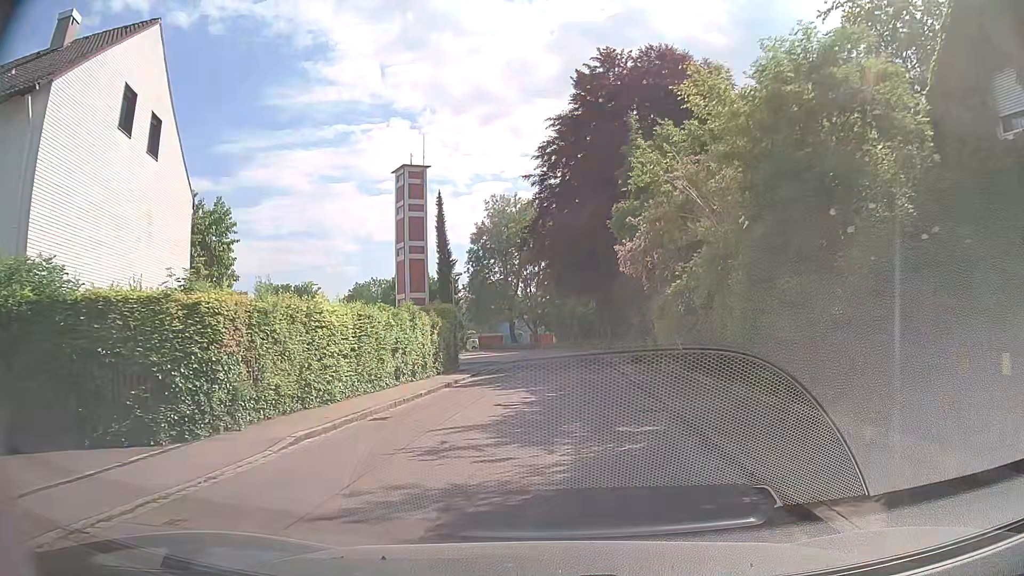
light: Day
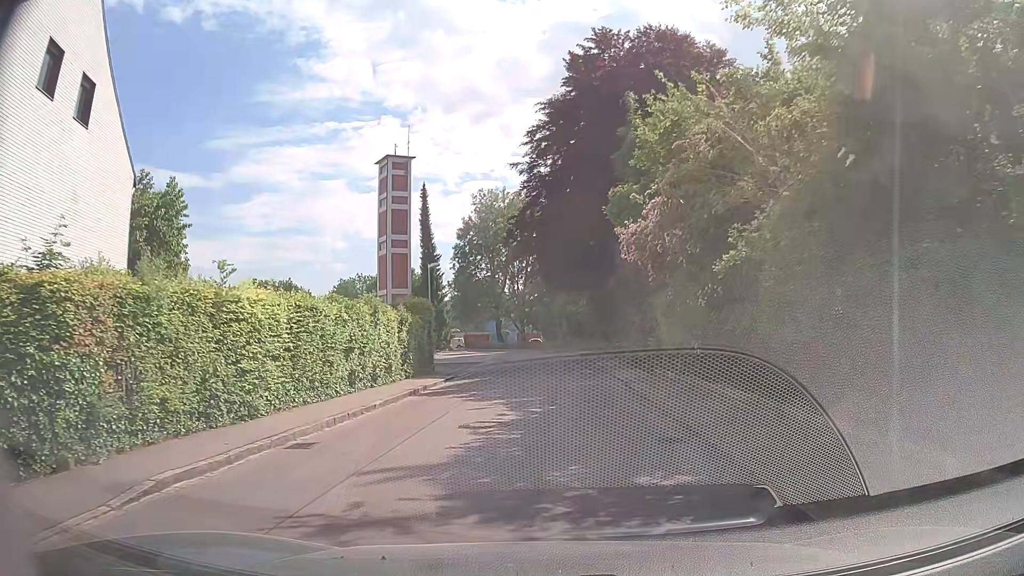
(+0.1, +3.5) m; 0°
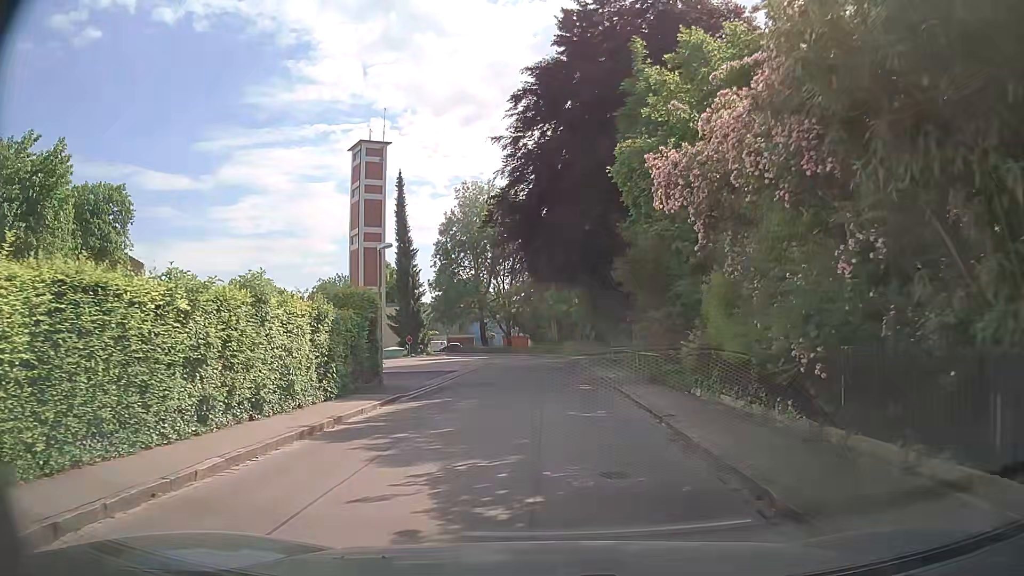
(+0.2, +7.1) m; +2°
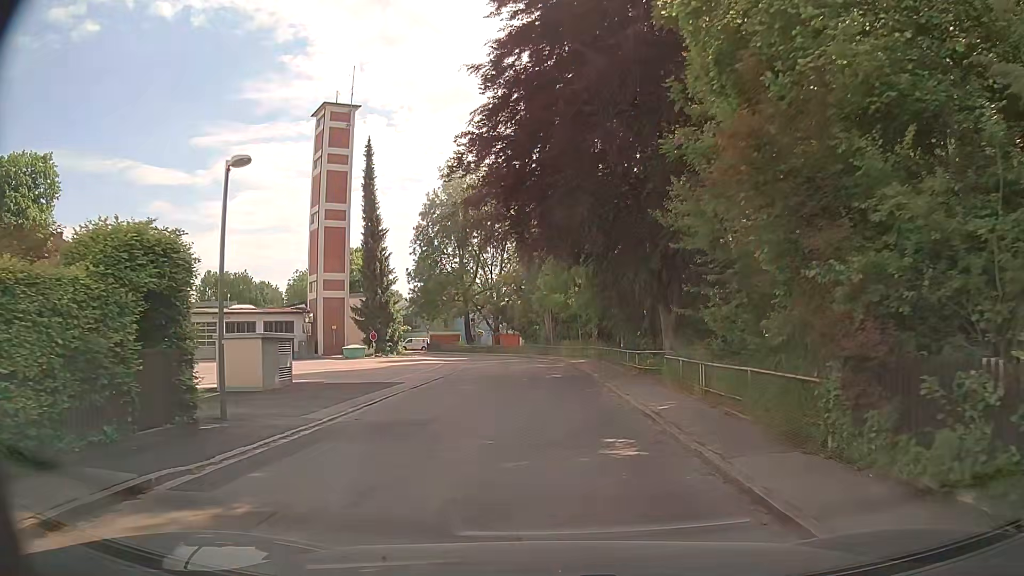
(+0.1, +11.1) m; +1°
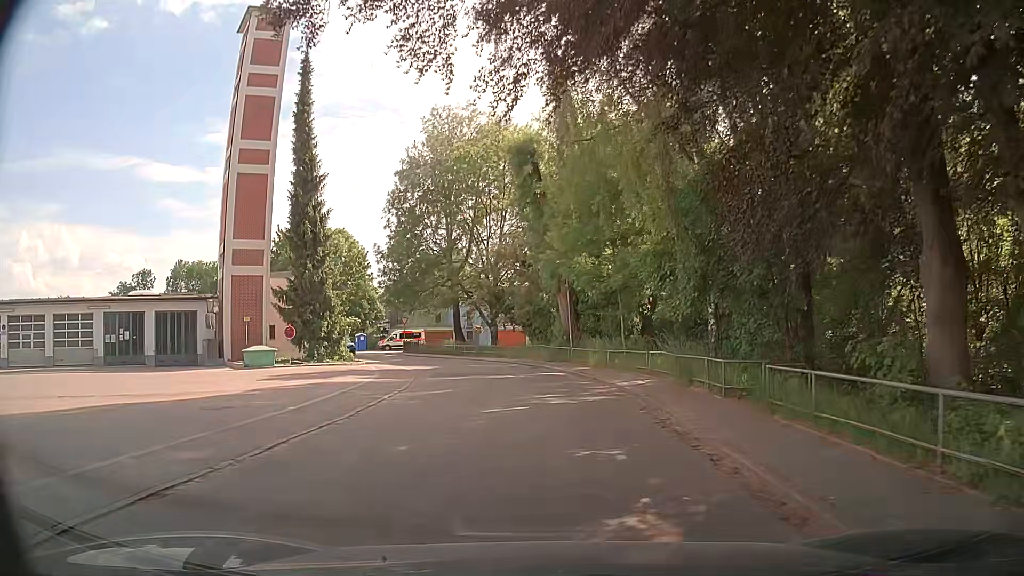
(-0.3, +19.6) m; -1°
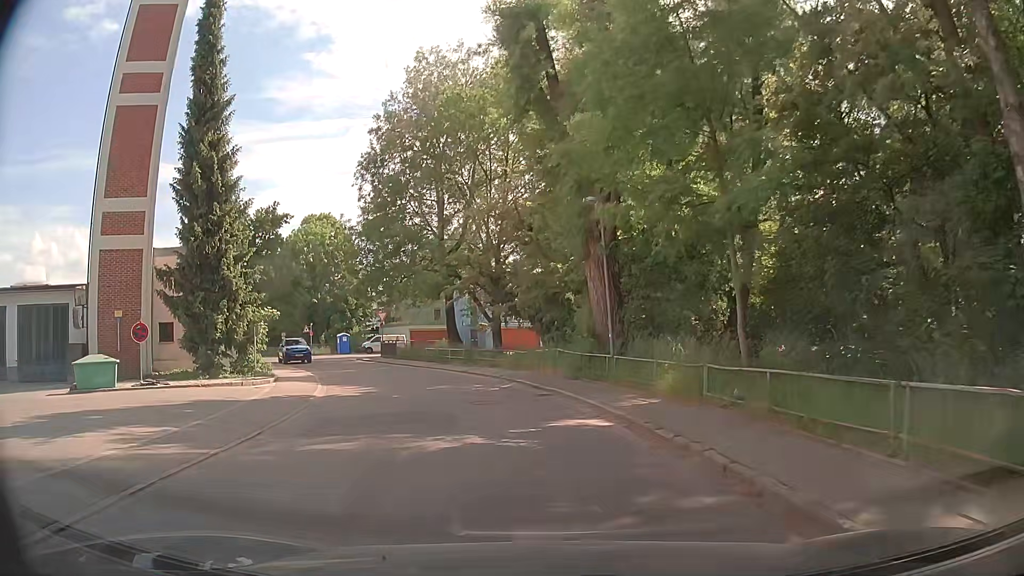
(0.0, +14.4) m; -2°
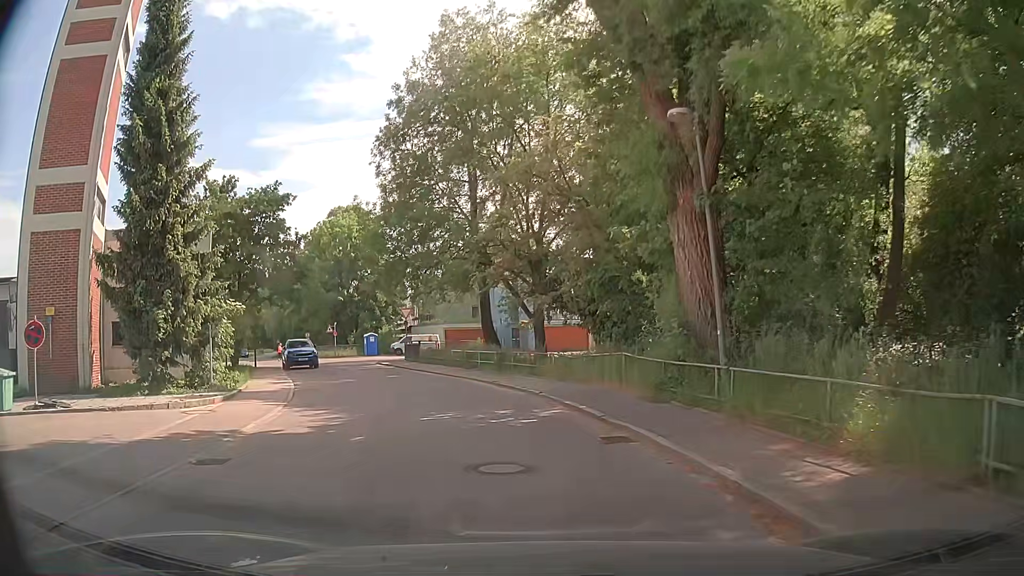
(-0.2, +7.0) m; -5°
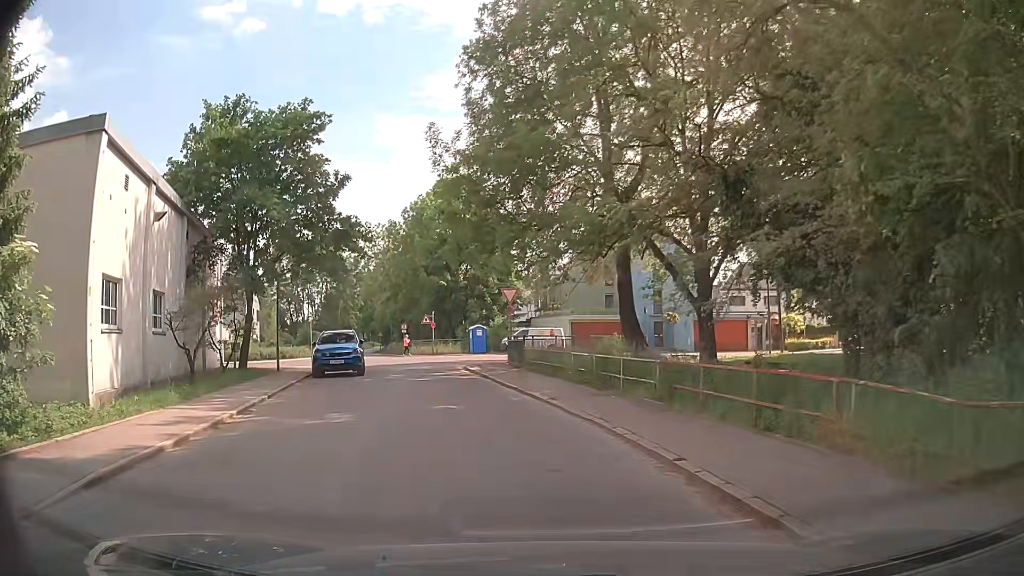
(-0.8, +13.3) m; -9°
